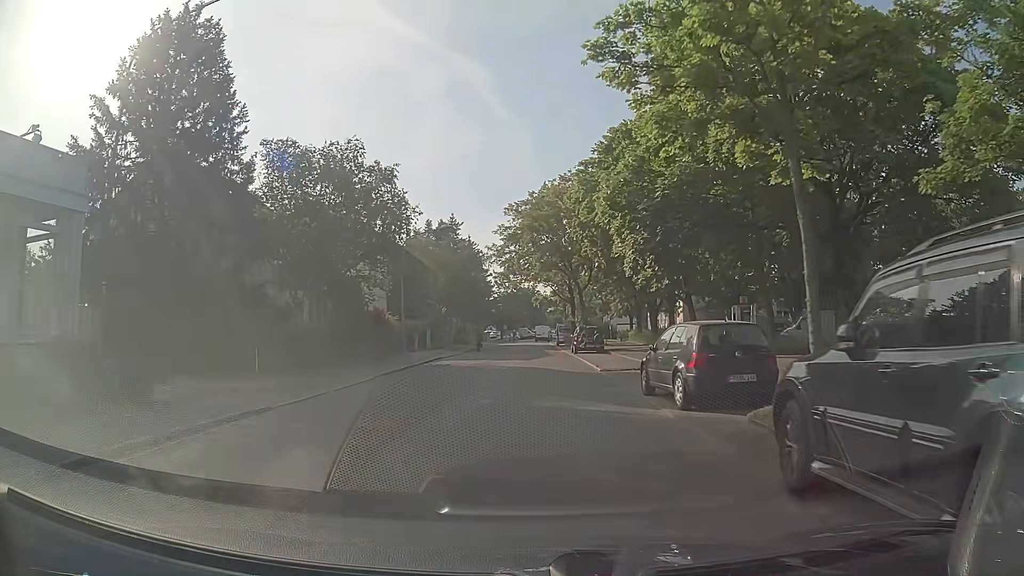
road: residential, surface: asphalt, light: Day
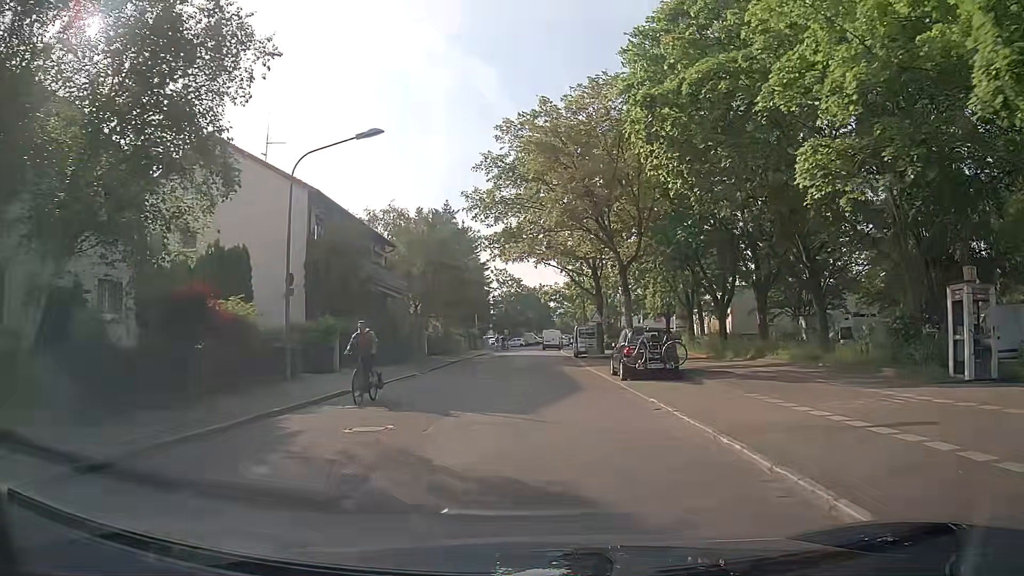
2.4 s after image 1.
(-0.4, +18.9) m; -2°
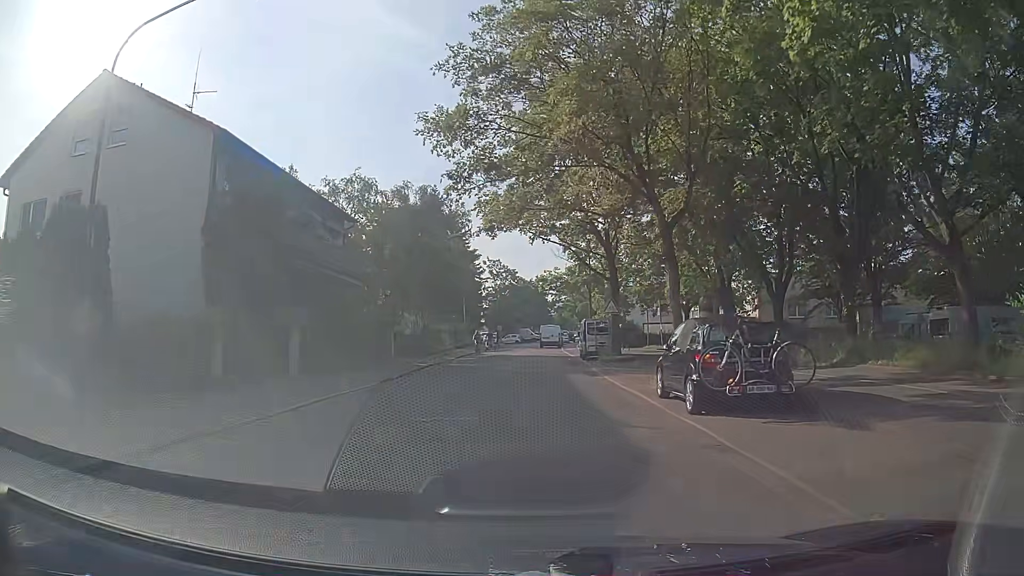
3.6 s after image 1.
(+0.2, +9.5) m; 0°
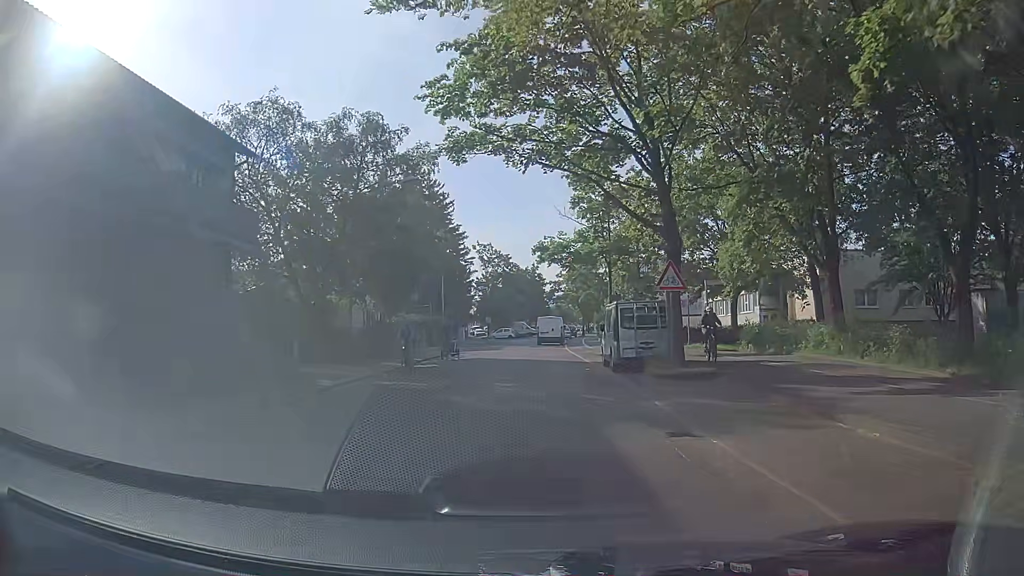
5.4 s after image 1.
(+0.1, +13.9) m; +1°
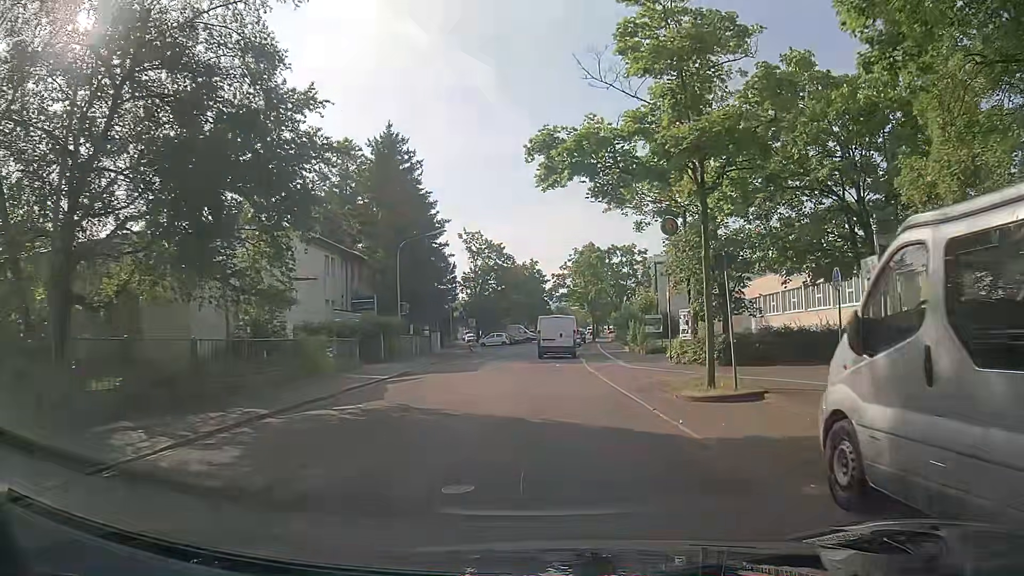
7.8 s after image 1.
(+0.1, +17.9) m; -1°
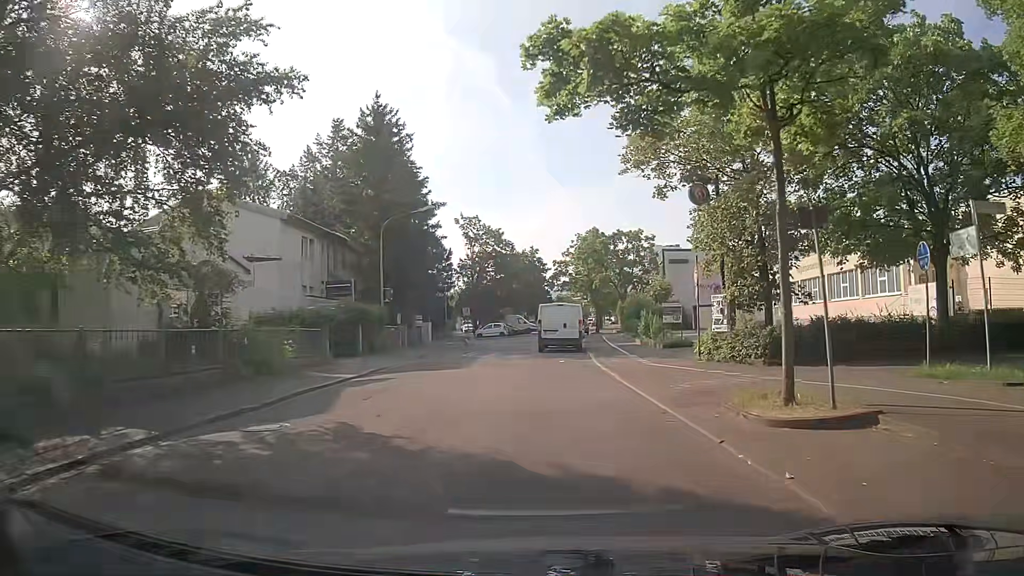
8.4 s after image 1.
(0.0, +4.3) m; 0°
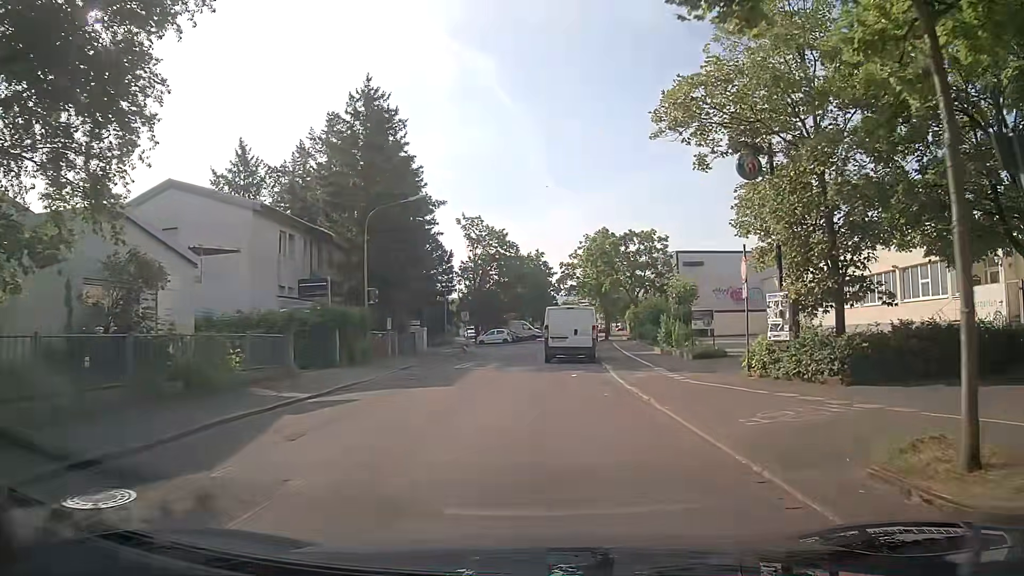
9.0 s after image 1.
(+0.1, +4.3) m; +1°
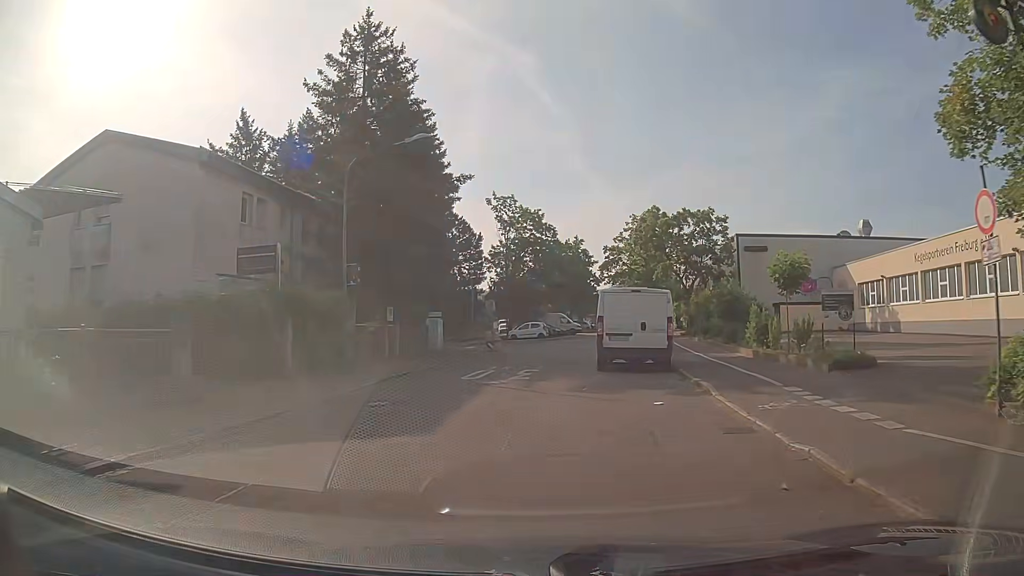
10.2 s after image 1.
(-0.2, +8.6) m; -4°
(0, +10) (0, +20) (+2, +30) (+3, +40) (+5, +50) (+7, +59) (+9, +69) (+12, +79) (+14, +89) (+16, +98) m
